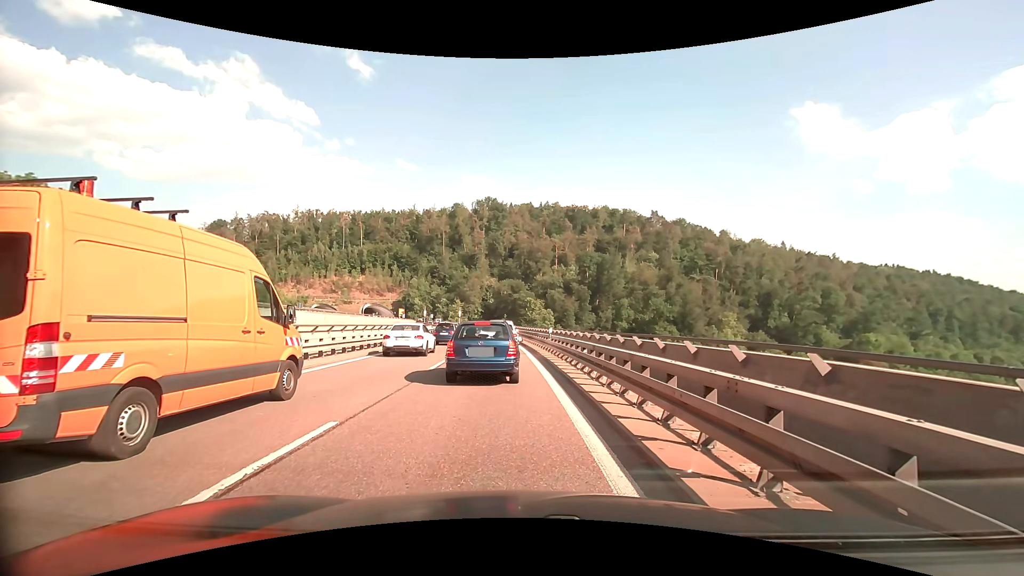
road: trunk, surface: asphalt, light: Day
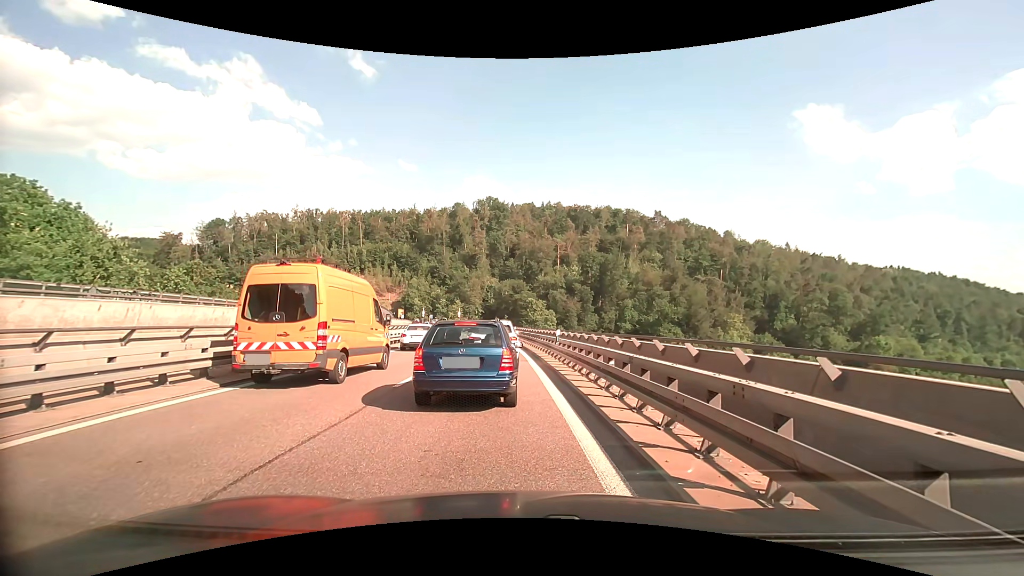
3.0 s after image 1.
(+0.1, +4.2) m; +1°
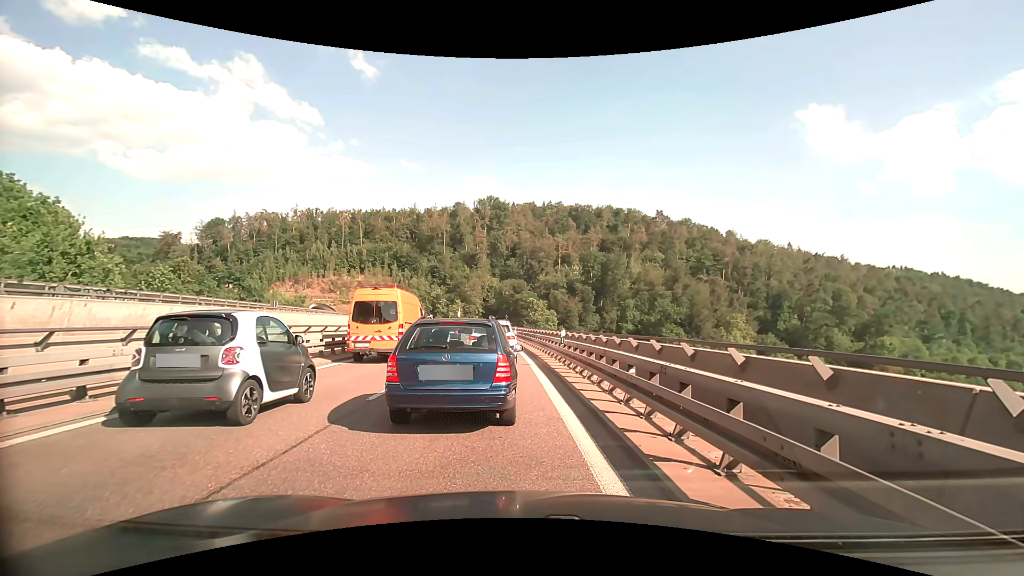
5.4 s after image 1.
(0.0, +1.8) m; 0°
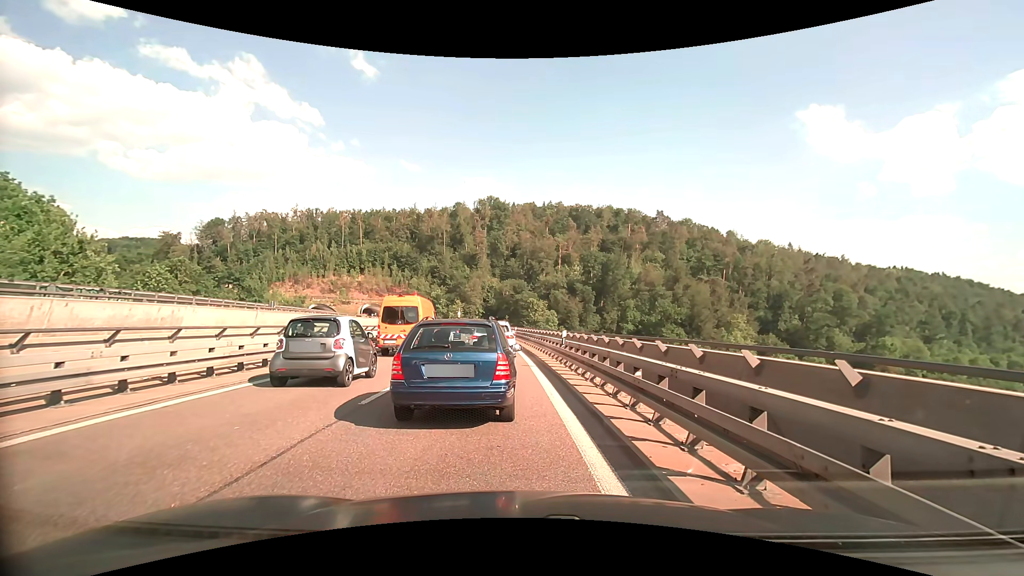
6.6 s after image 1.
(0.0, +0.4) m; 0°
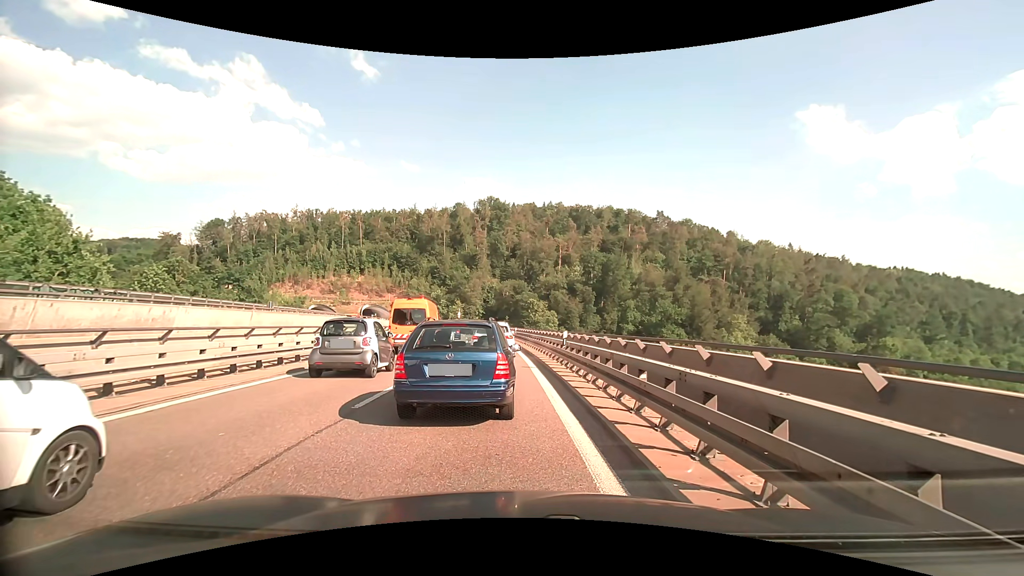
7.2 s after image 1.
(0.0, +0.3) m; 0°
